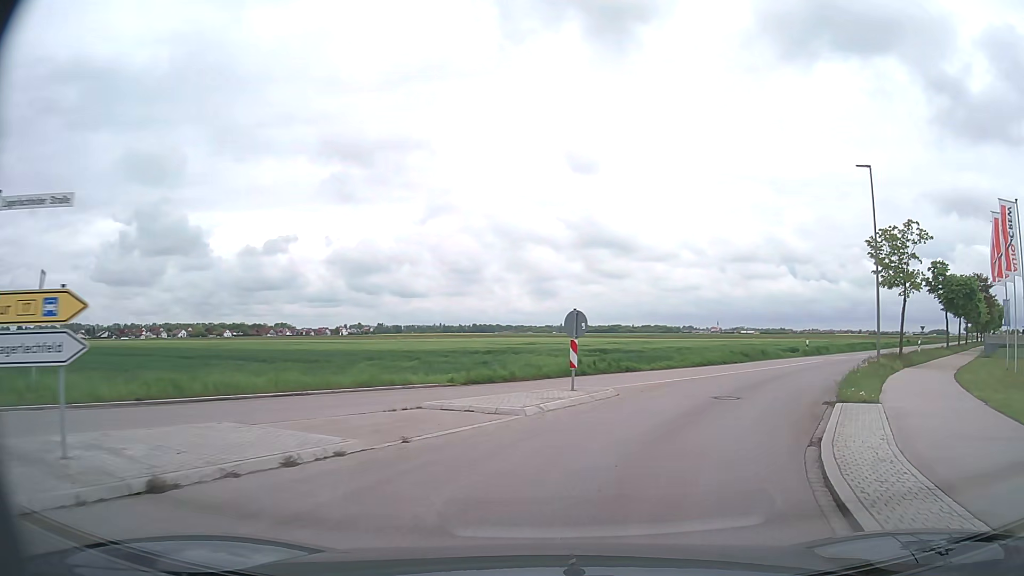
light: Day
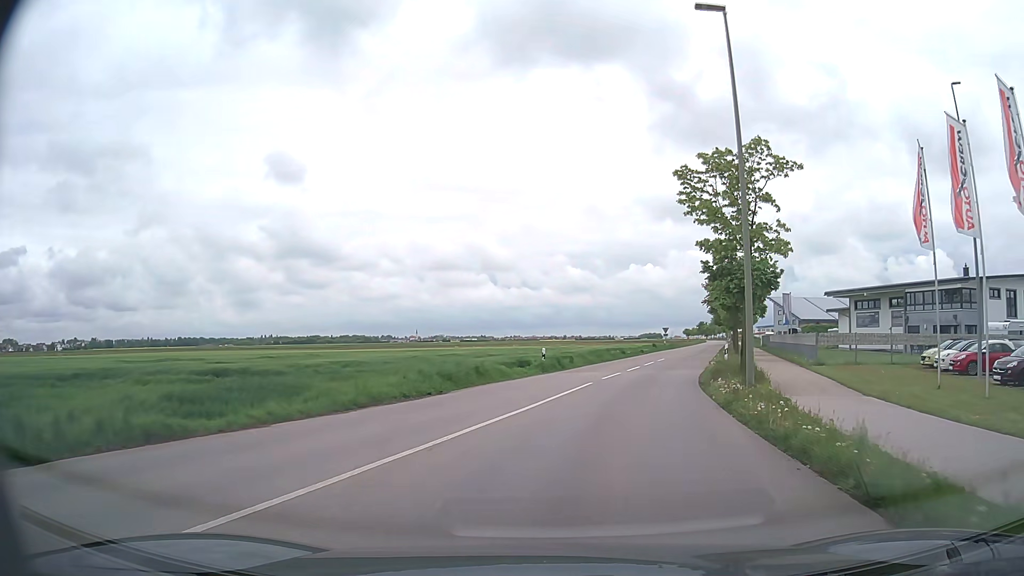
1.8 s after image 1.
(+3.9, +16.0) m; +25°
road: tertiary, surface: asphalt
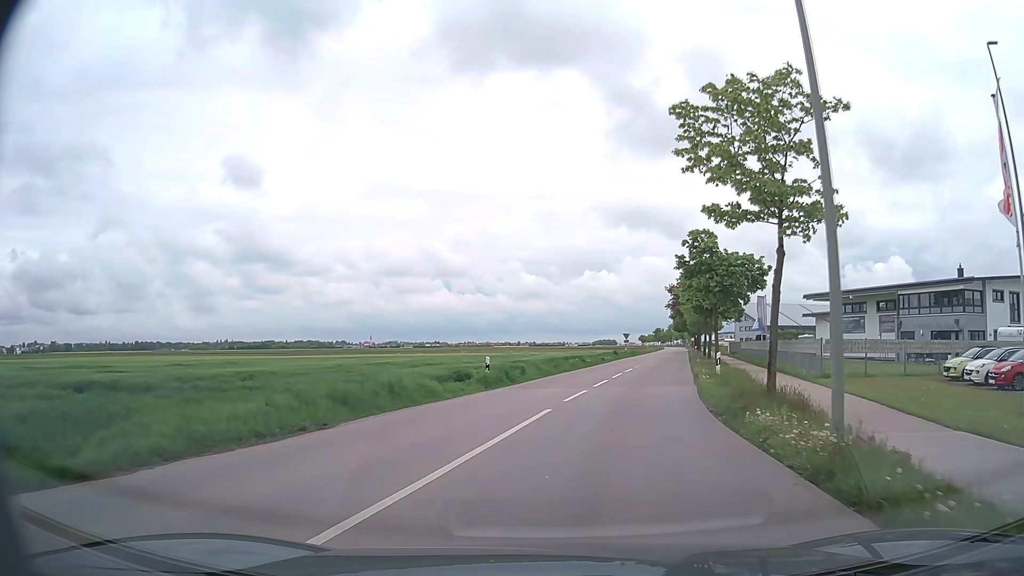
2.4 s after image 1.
(+0.2, +6.4) m; +4°
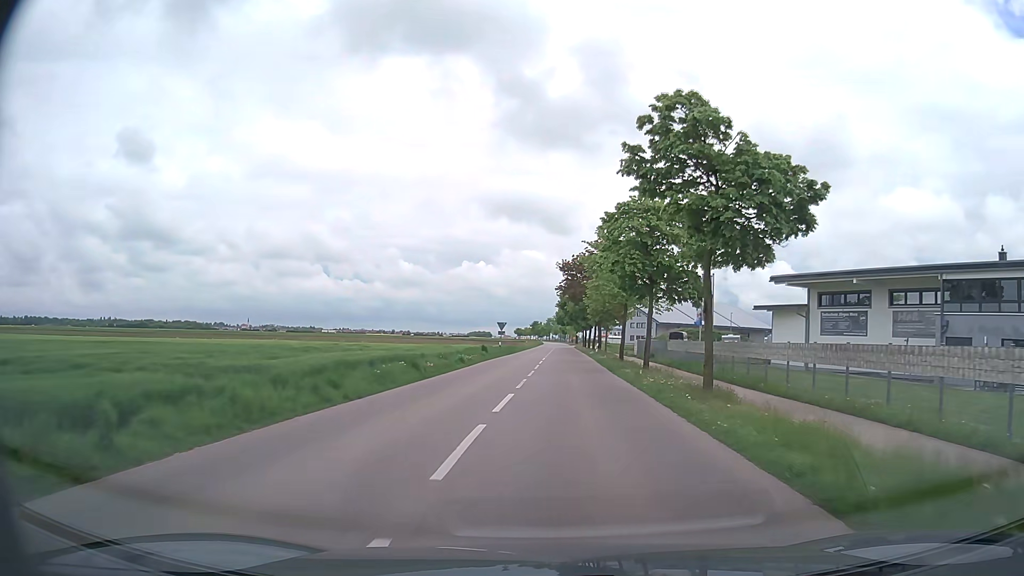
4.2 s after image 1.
(+2.4, +21.6) m; +11°
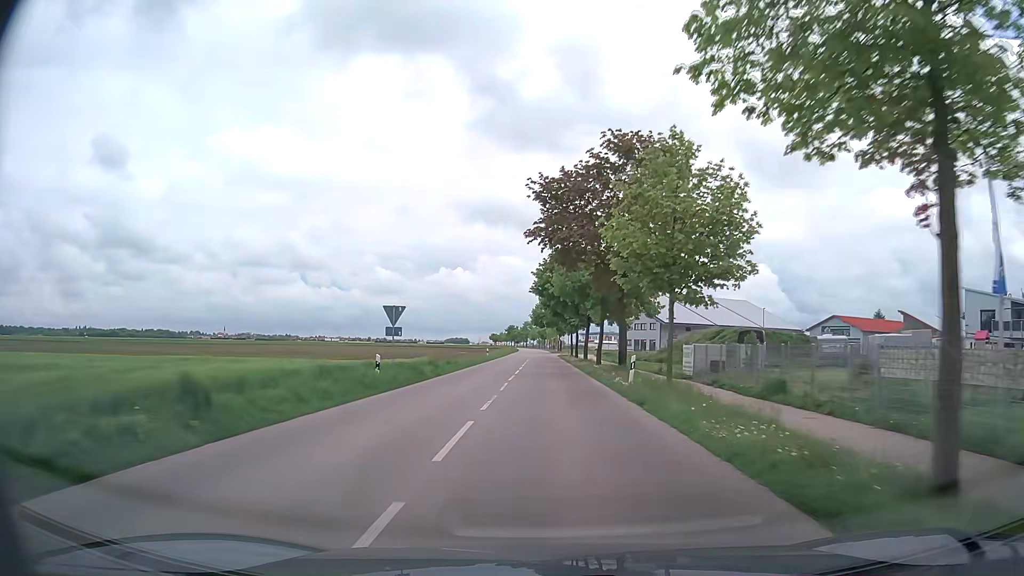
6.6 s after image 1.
(+0.9, +35.3) m; +2°
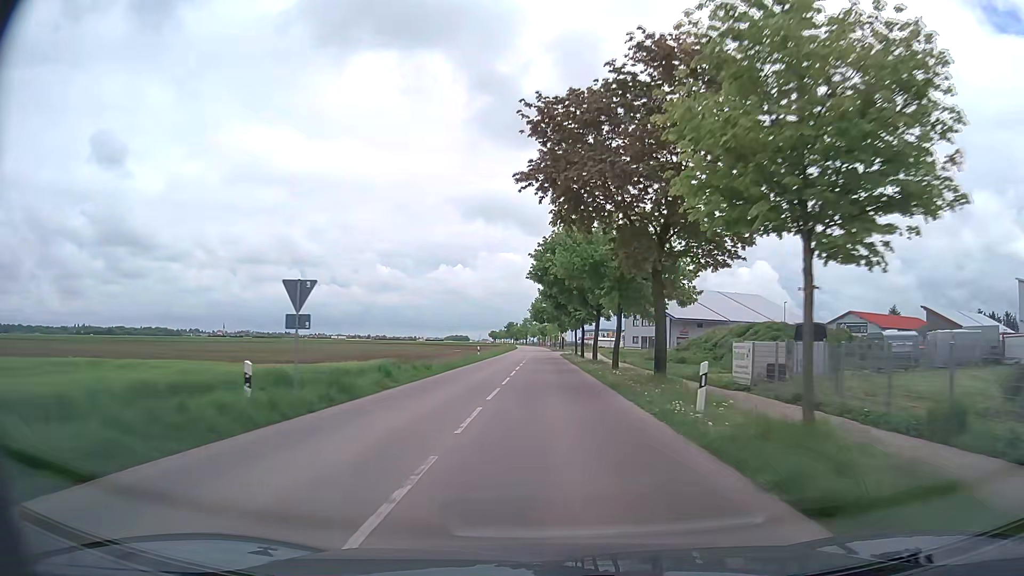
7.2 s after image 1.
(0.0, +9.8) m; 0°
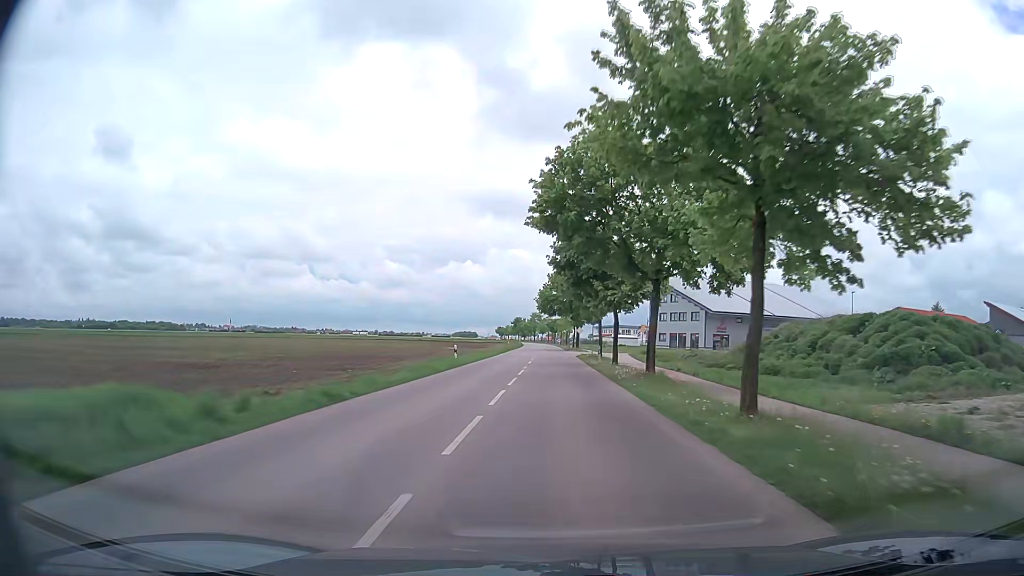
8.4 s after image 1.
(-0.1, +20.2) m; -1°
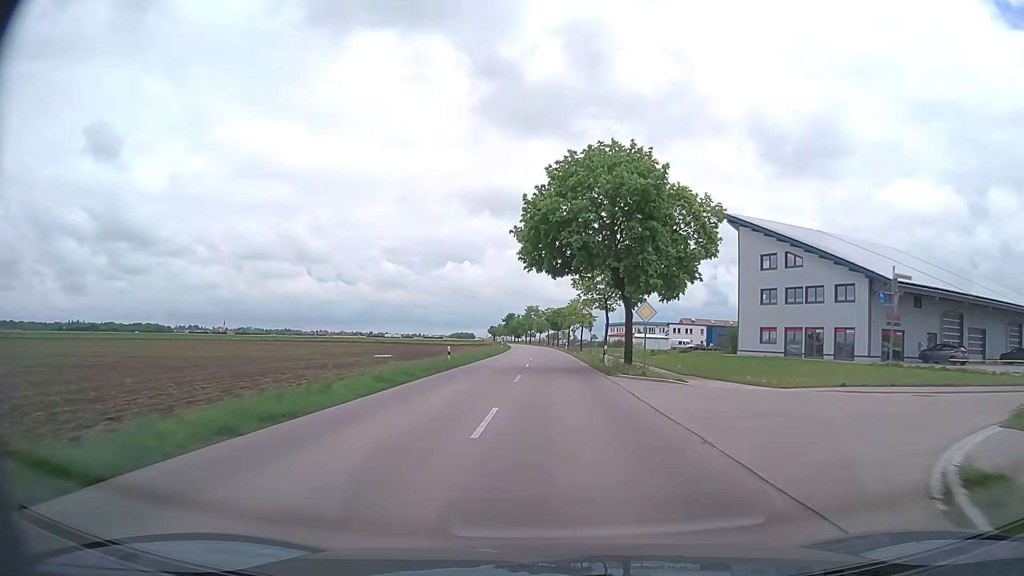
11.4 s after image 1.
(+0.3, +53.0) m; 0°
(0, +10) (0, +20) (0, +30) (0, +40) (0, +50) (0, +60) (0, +70) (0, +80) (0, +90) (0, +100) m
